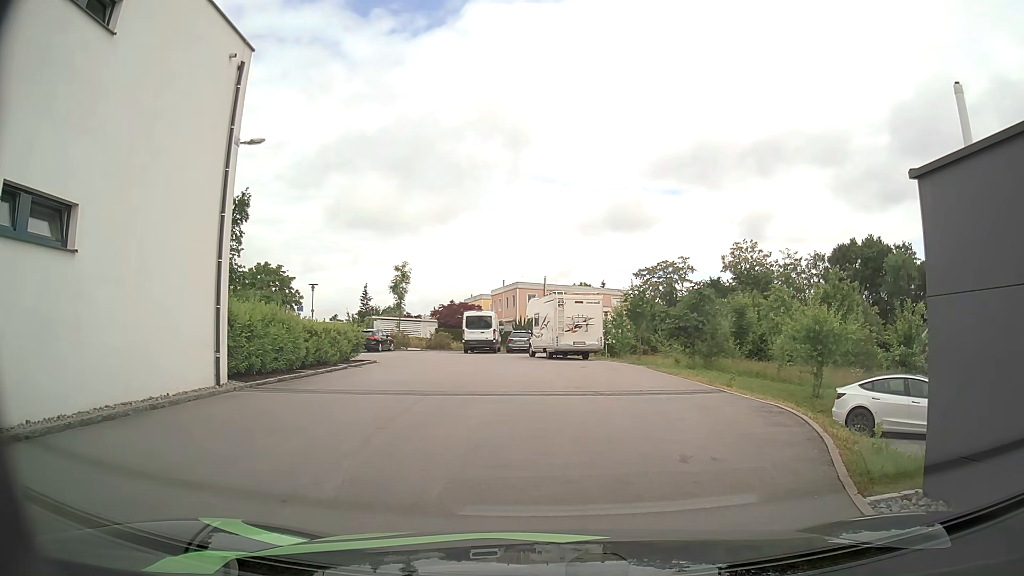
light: Day
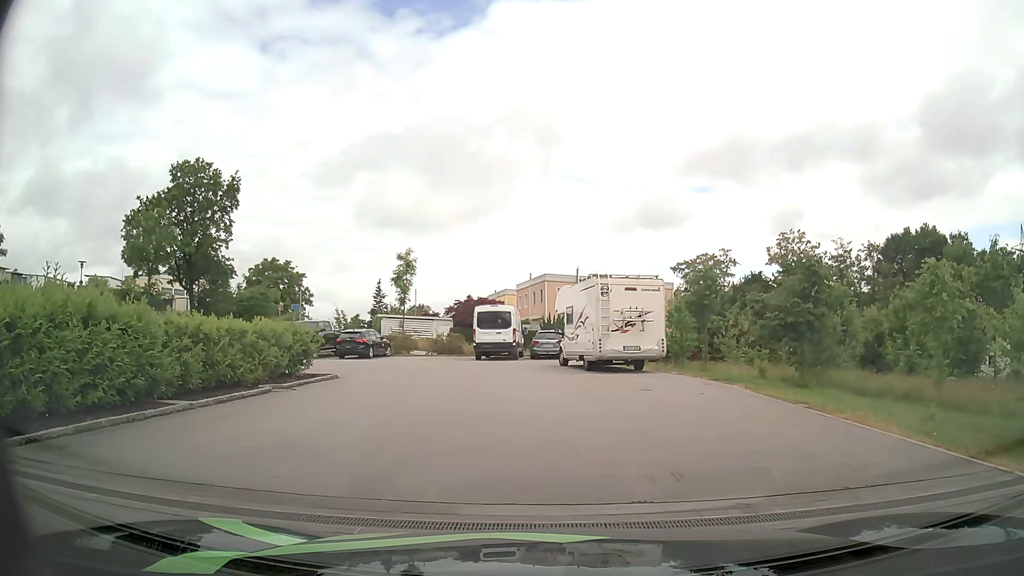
(-0.3, +9.2) m; -3°
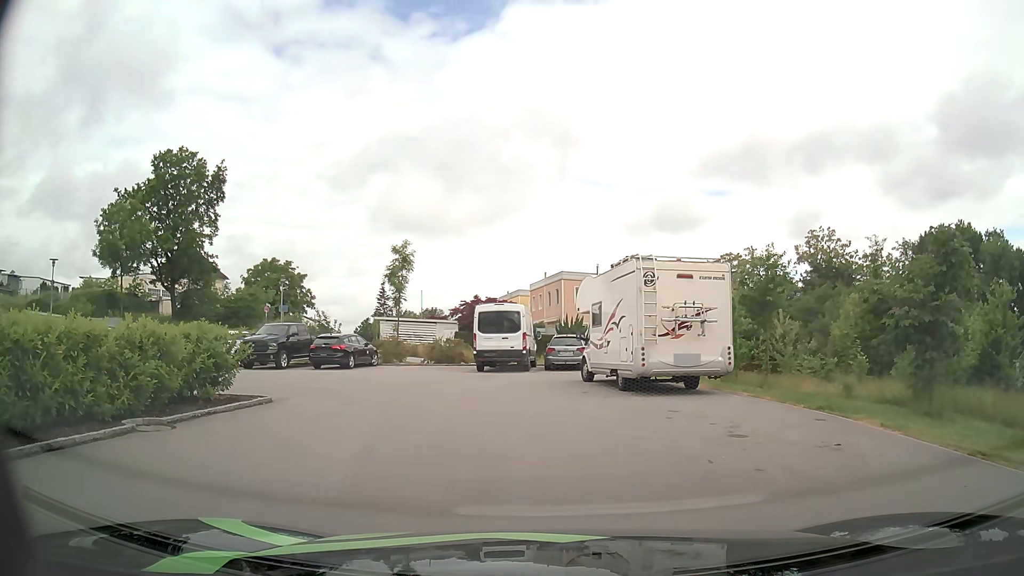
(0.0, +6.1) m; -1°
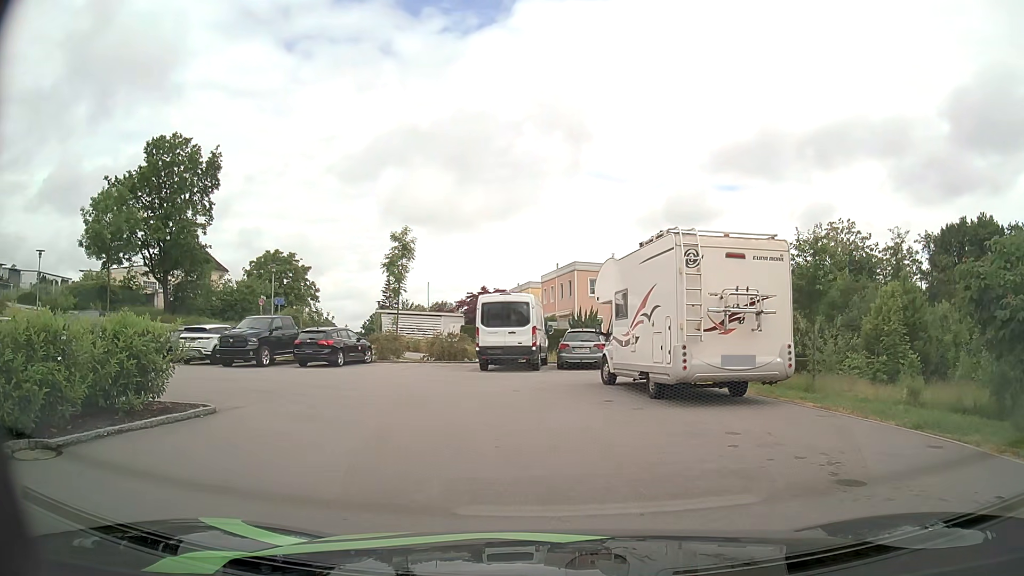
(0.0, +3.2) m; 0°
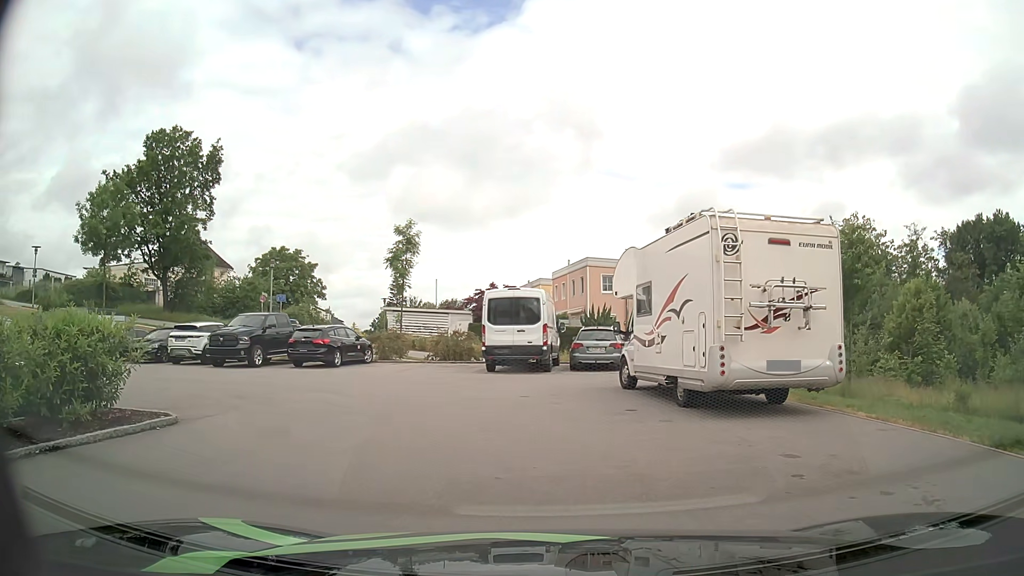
(0.0, +1.7) m; -1°
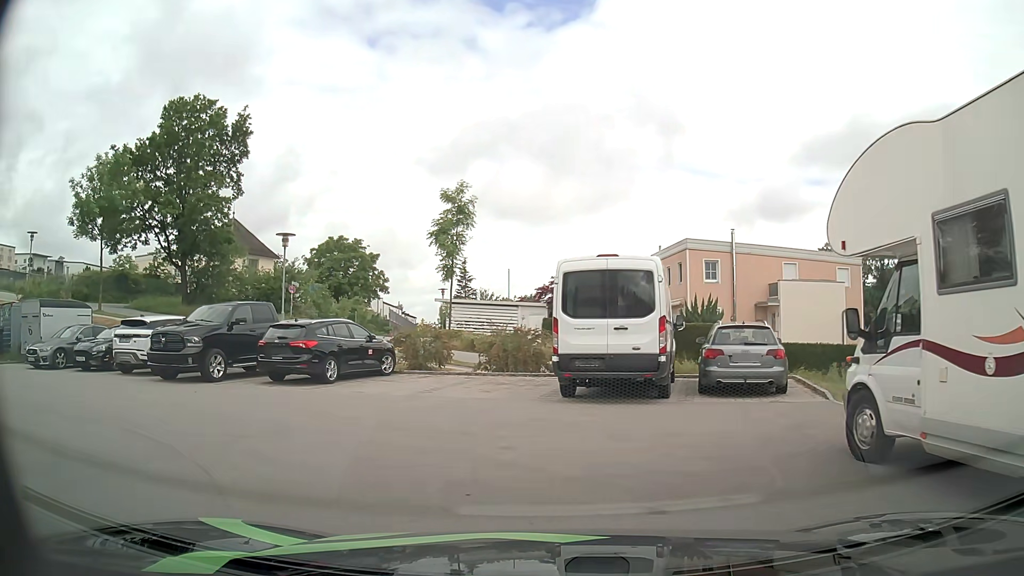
(-0.5, +8.6) m; -7°
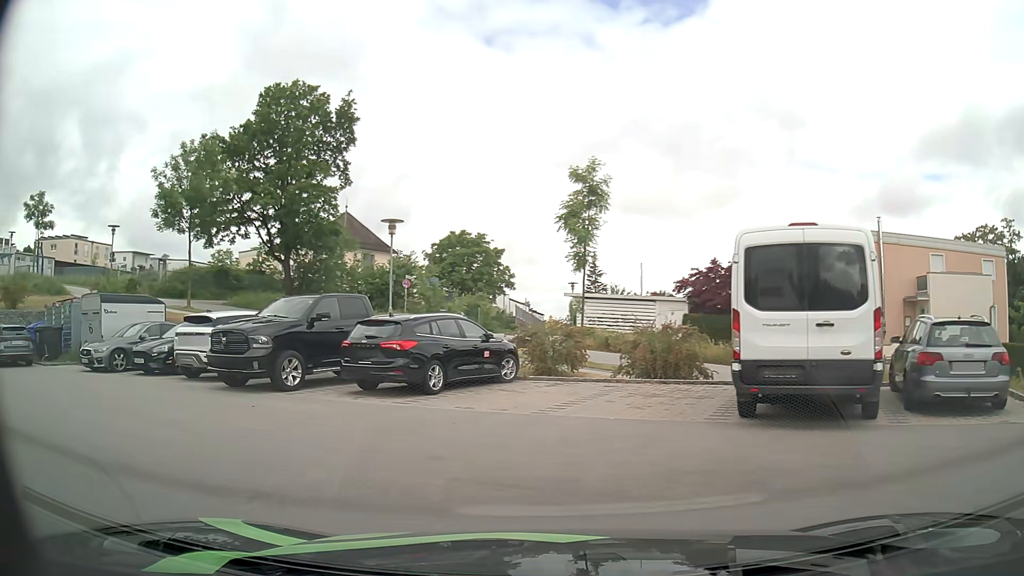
(-0.3, +3.3) m; -12°
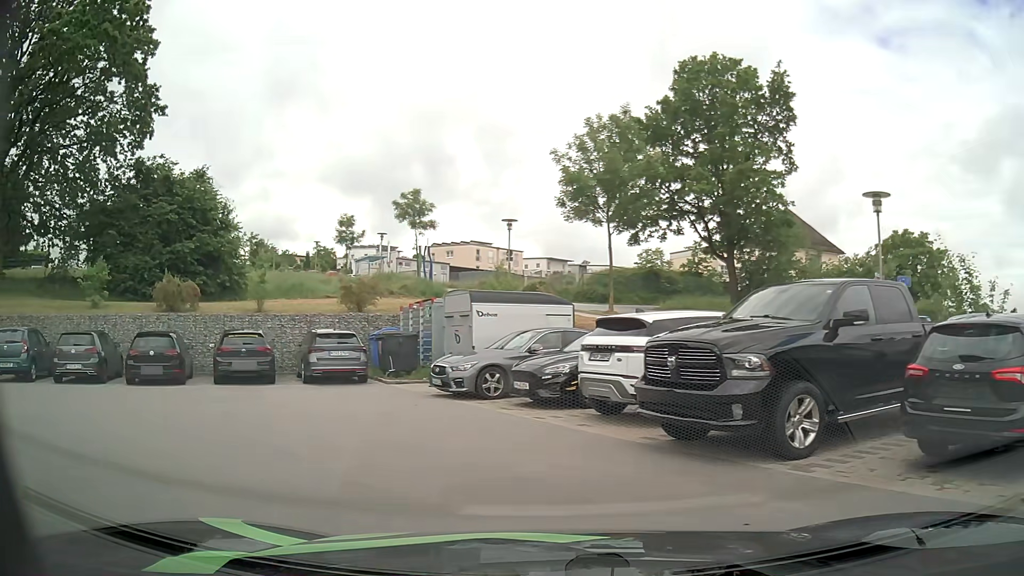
(-2.0, +6.1) m; -35°
